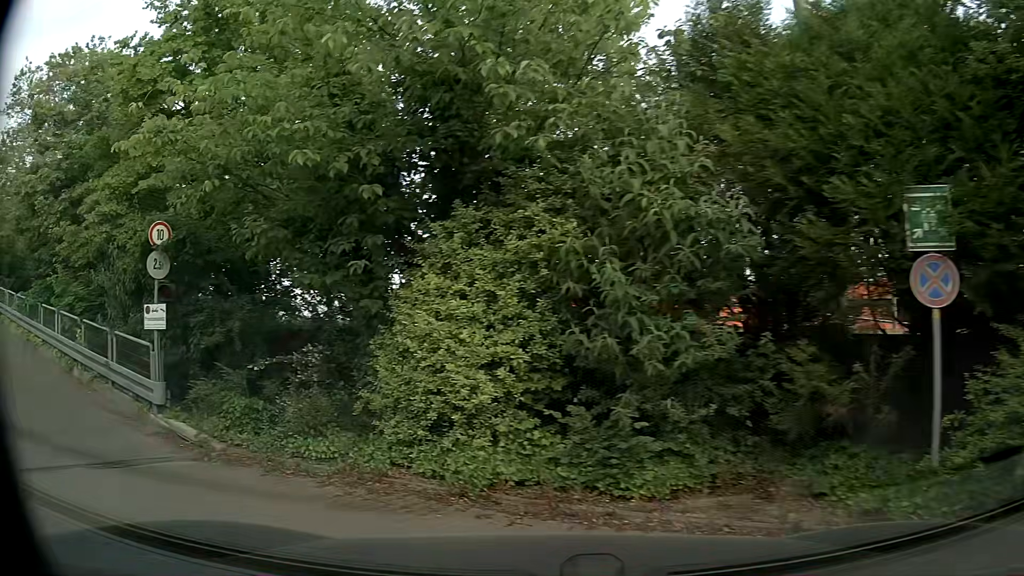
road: service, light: Day
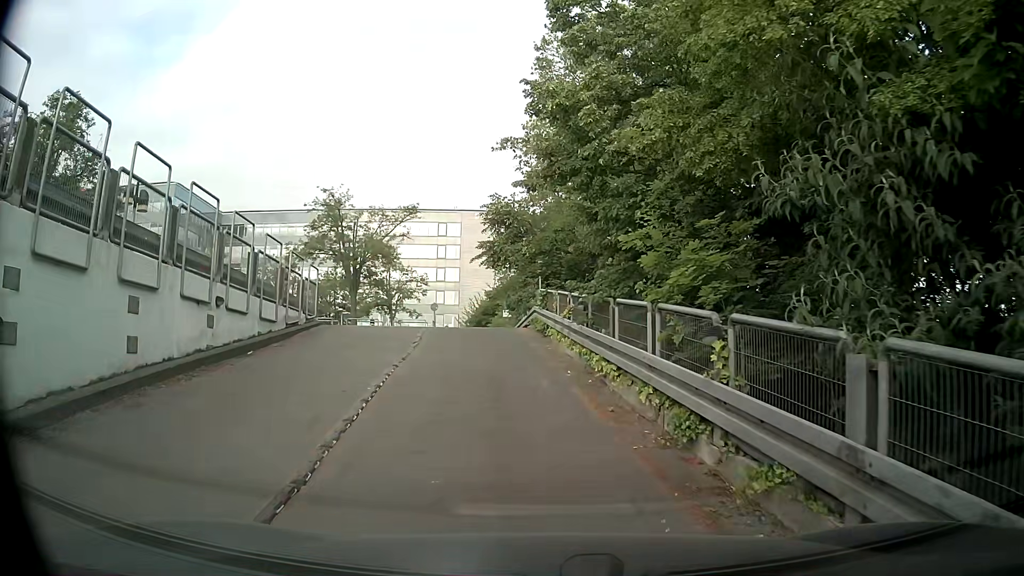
(-4.6, +7.4) m; -53°
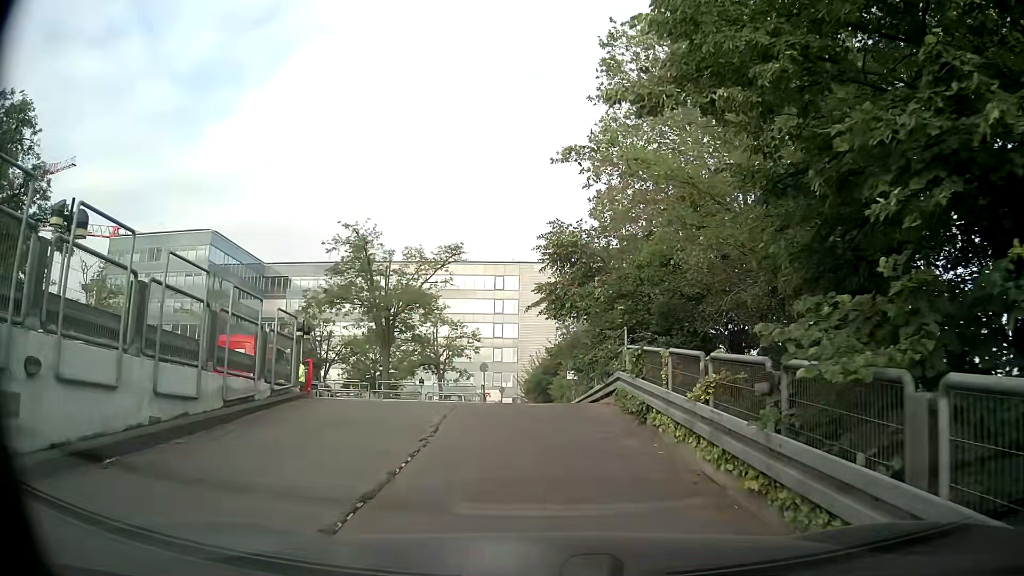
(-0.5, +6.5) m; -5°
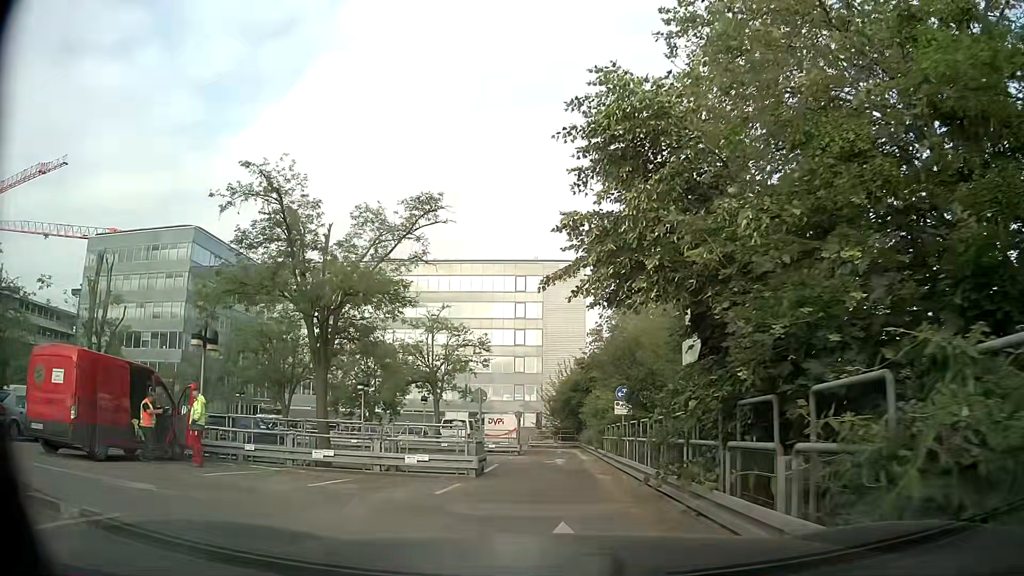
(-0.3, +12.0) m; -2°
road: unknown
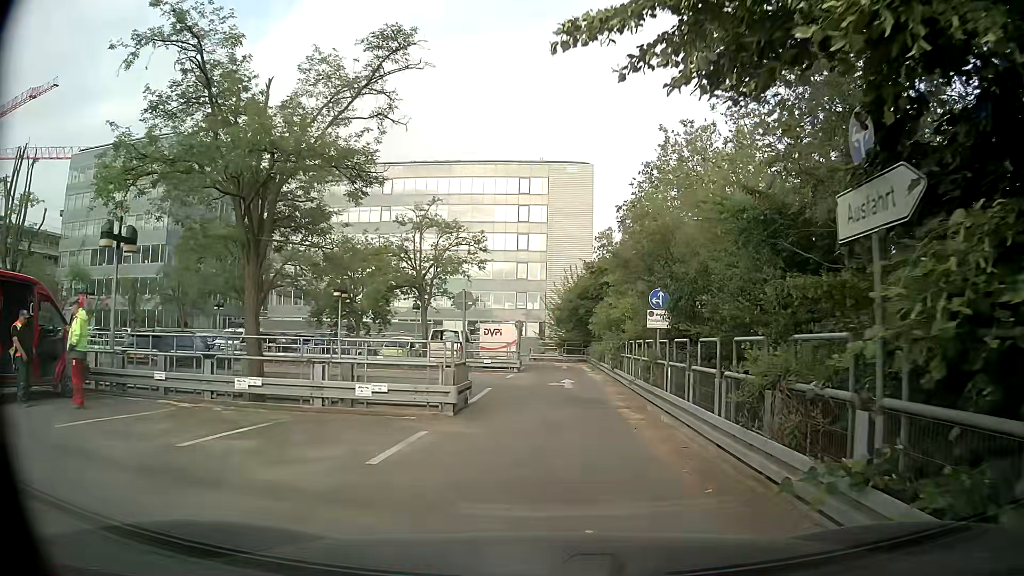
(-0.3, +5.1) m; -3°
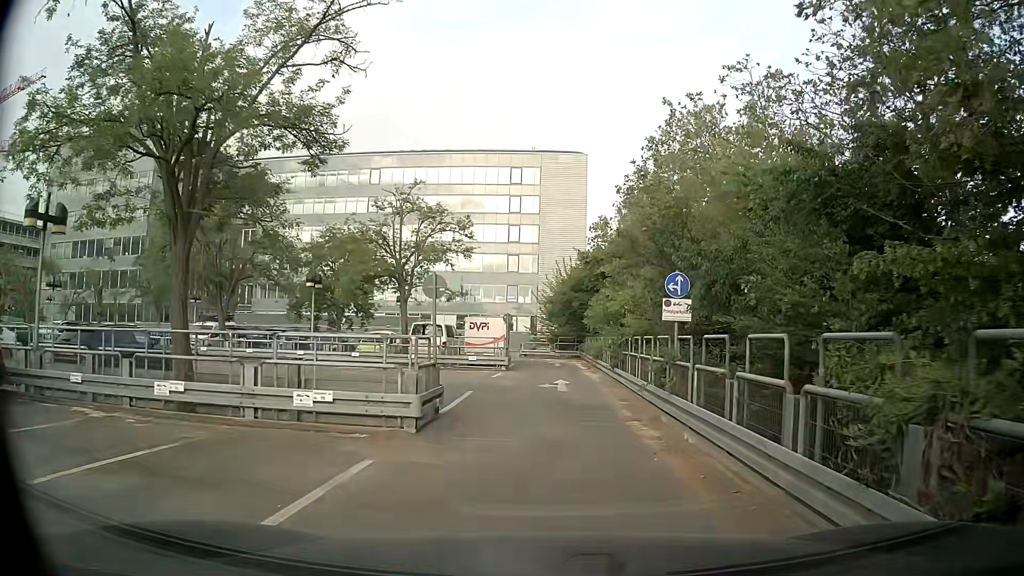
(0.0, +2.8) m; 0°
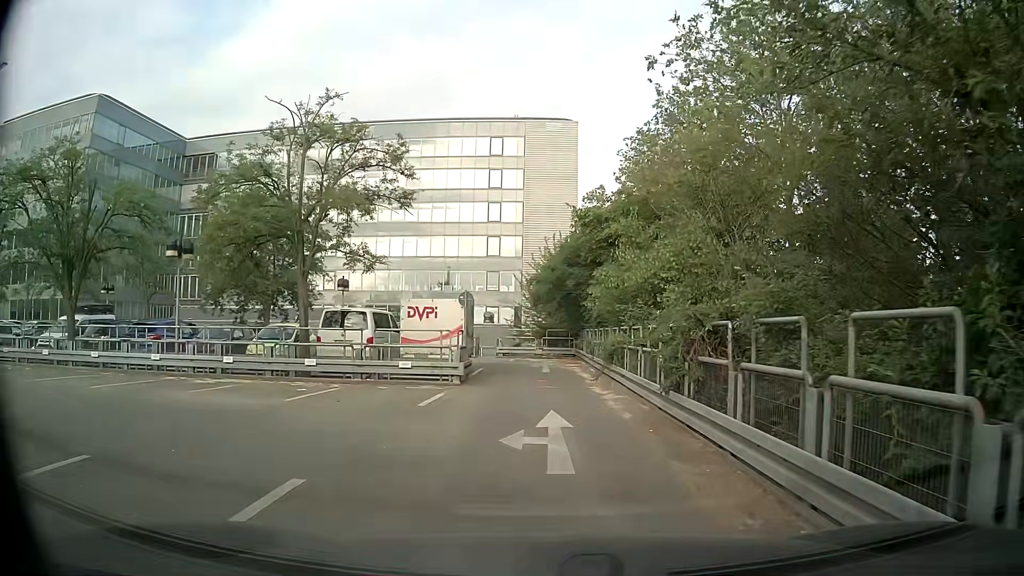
(+0.4, +10.9) m; +2°
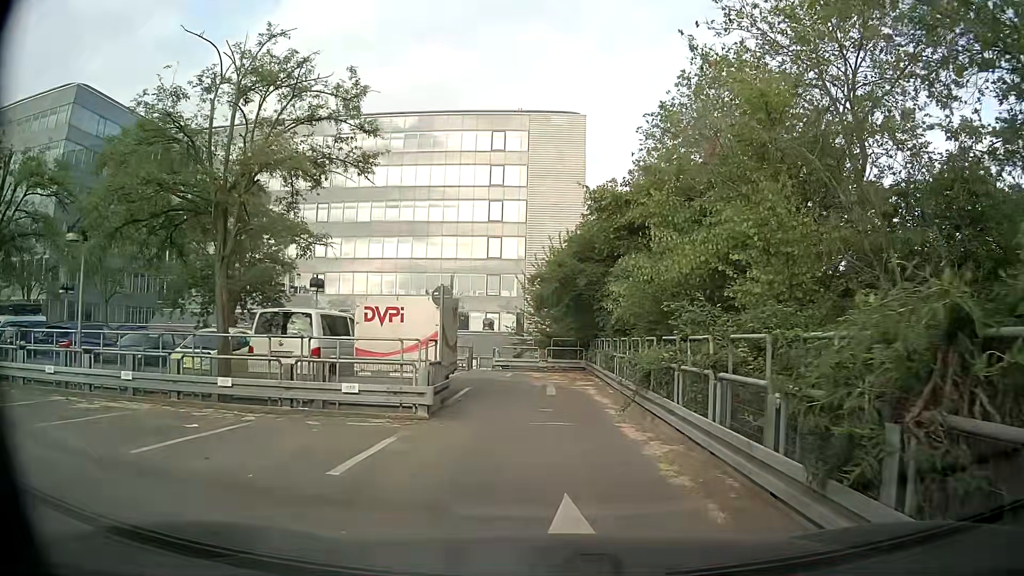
(0.0, +5.2) m; -1°
